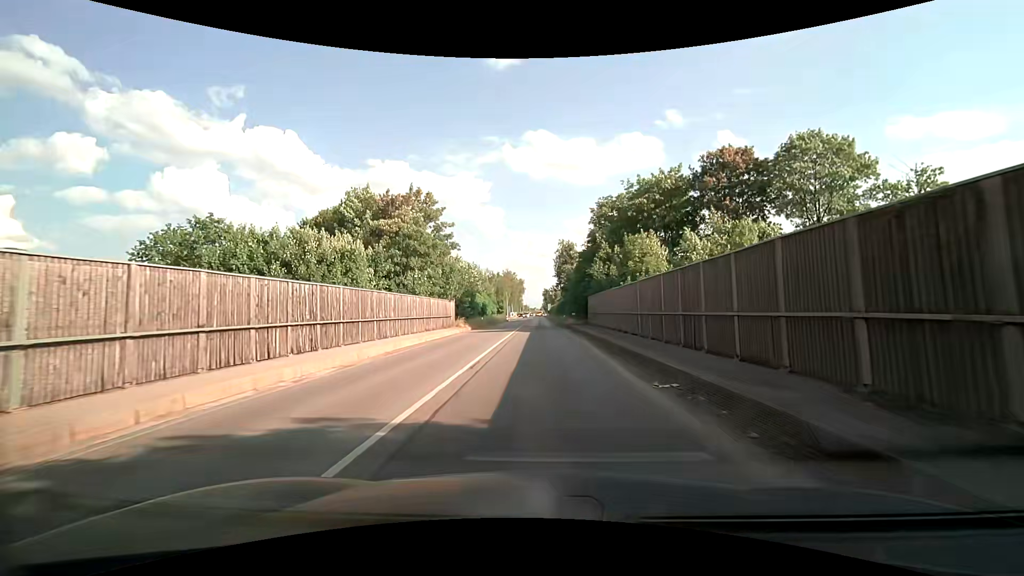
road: secondary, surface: asphalt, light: Day
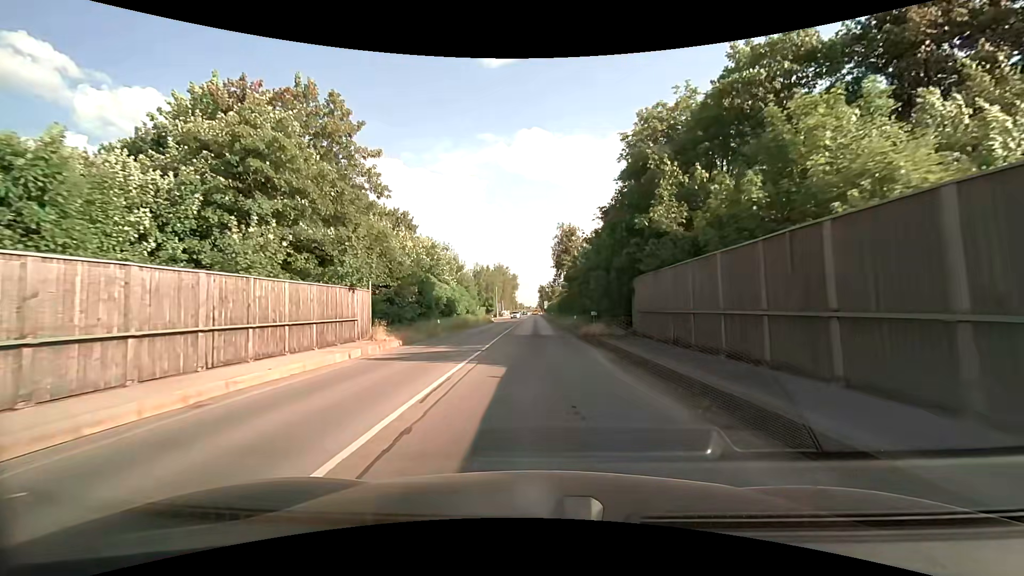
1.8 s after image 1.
(-0.3, +21.9) m; -1°
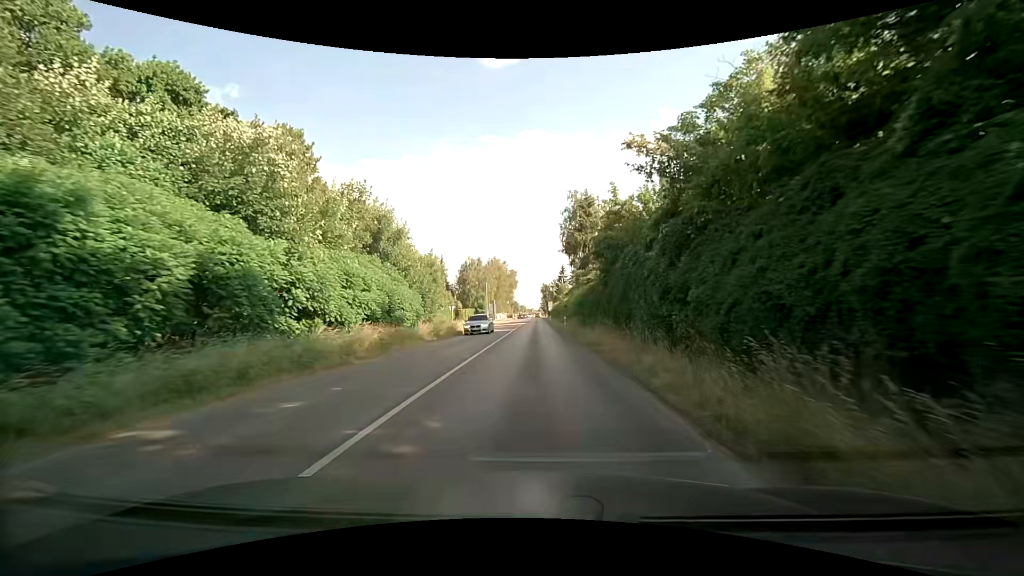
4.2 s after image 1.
(0.0, +30.5) m; 0°
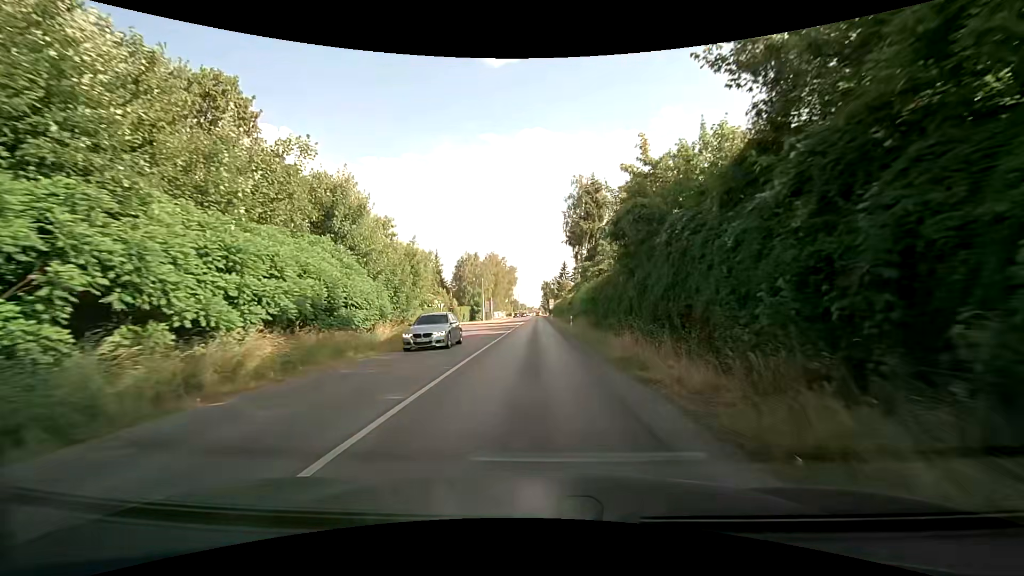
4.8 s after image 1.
(0.0, +7.8) m; 0°
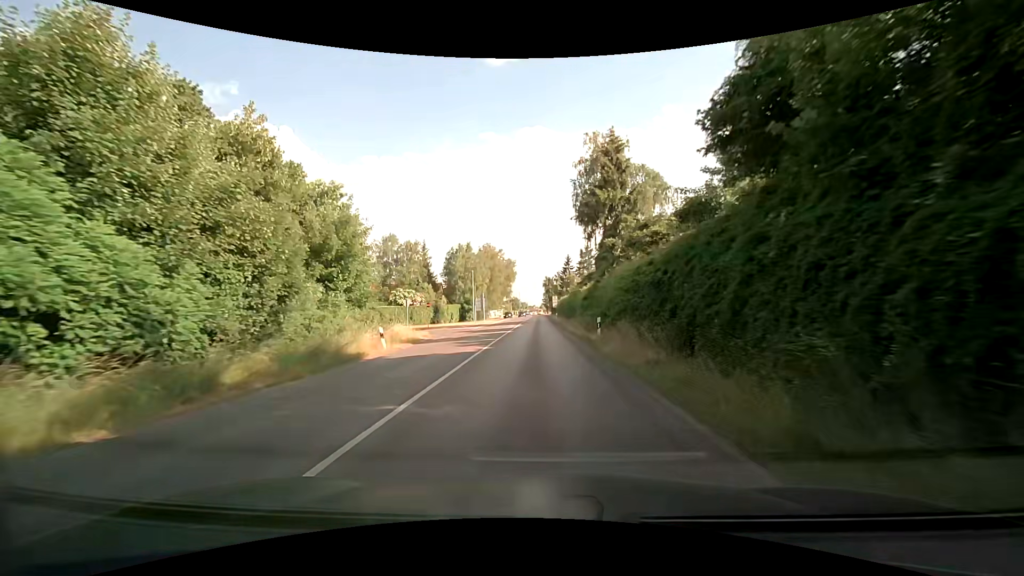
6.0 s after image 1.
(0.0, +15.7) m; 0°
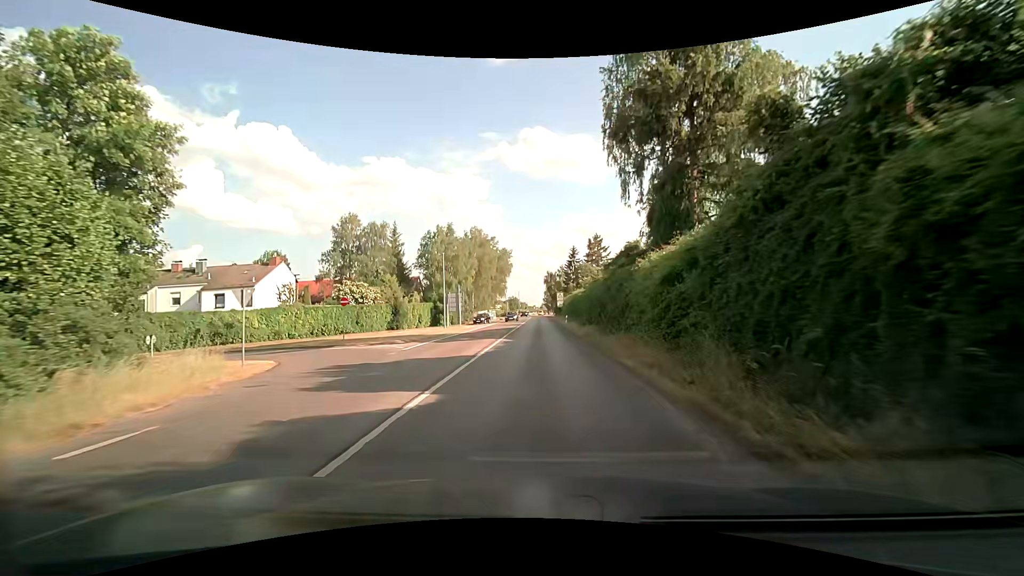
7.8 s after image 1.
(0.0, +24.0) m; 0°
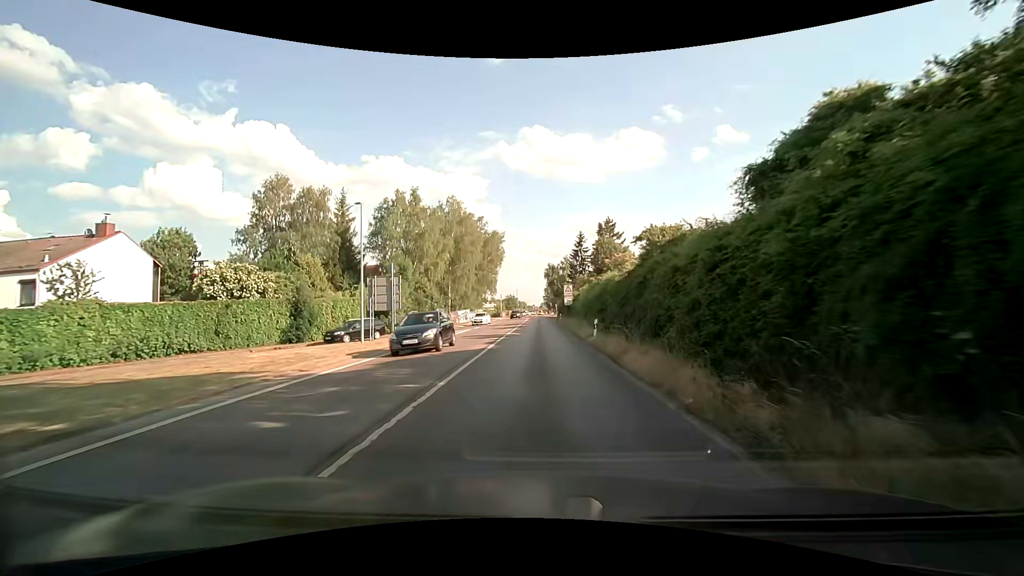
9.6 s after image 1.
(-0.1, +24.3) m; 0°
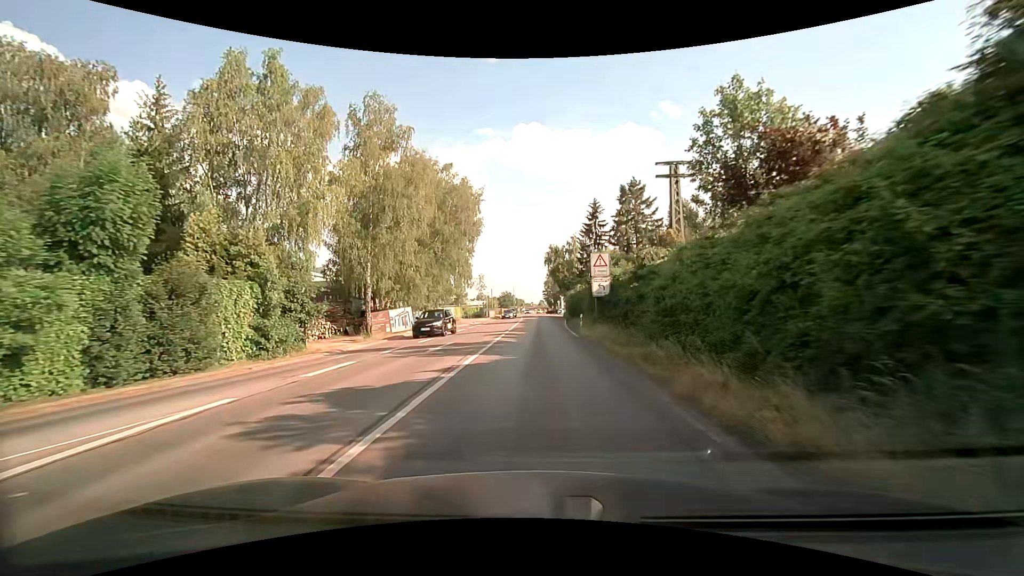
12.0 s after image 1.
(+0.2, +32.5) m; 0°
(0, +10) (0, +20) (0, +30) (0, +40) (0, +50) (0, +60) (0, +70) (0, +80) (0, +90) (+1, +100) m
